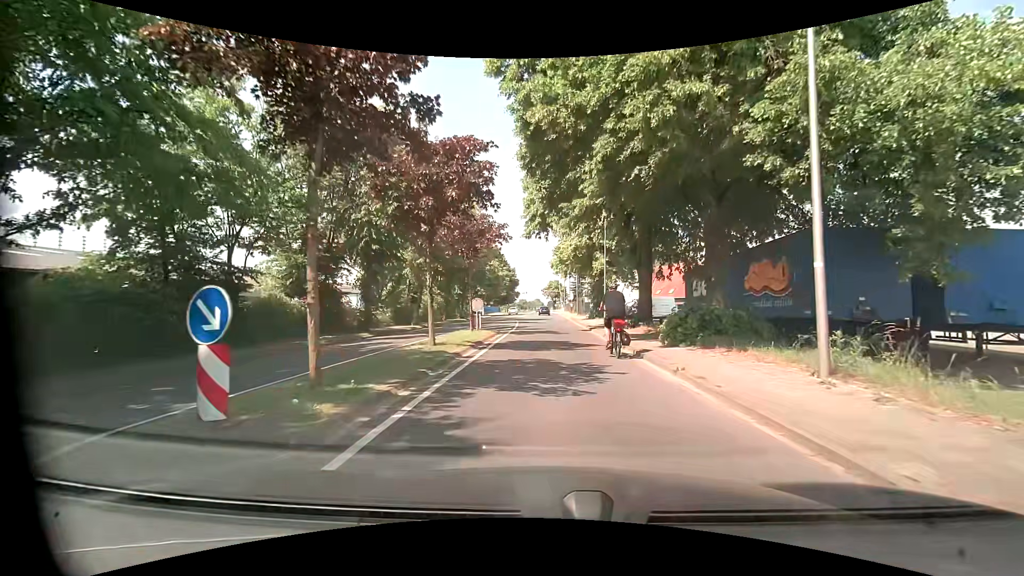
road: tertiary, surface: asphalt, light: Day
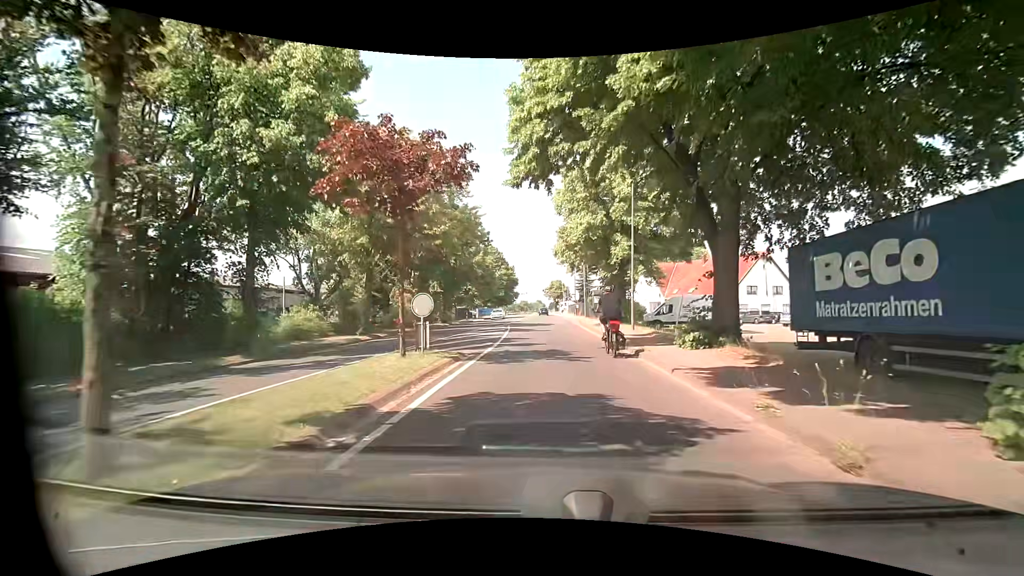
(0.0, +11.7) m; +1°
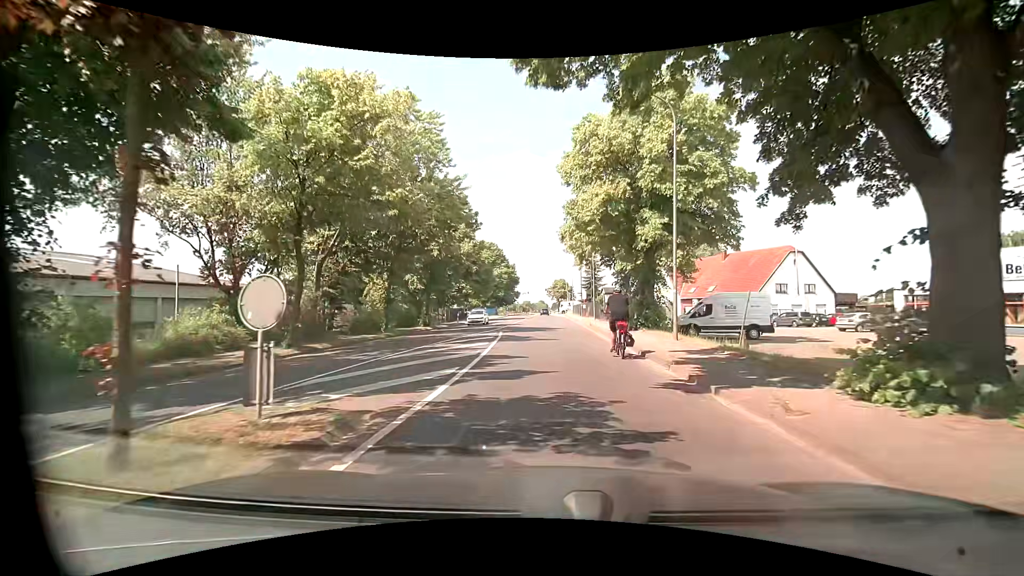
(-0.1, +8.3) m; -1°
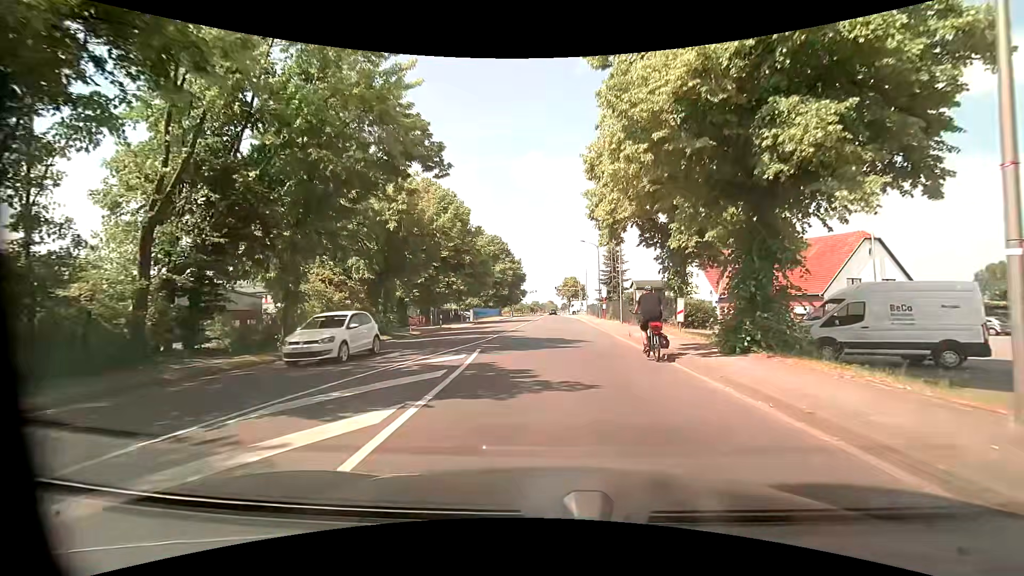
(-0.1, +13.0) m; -1°
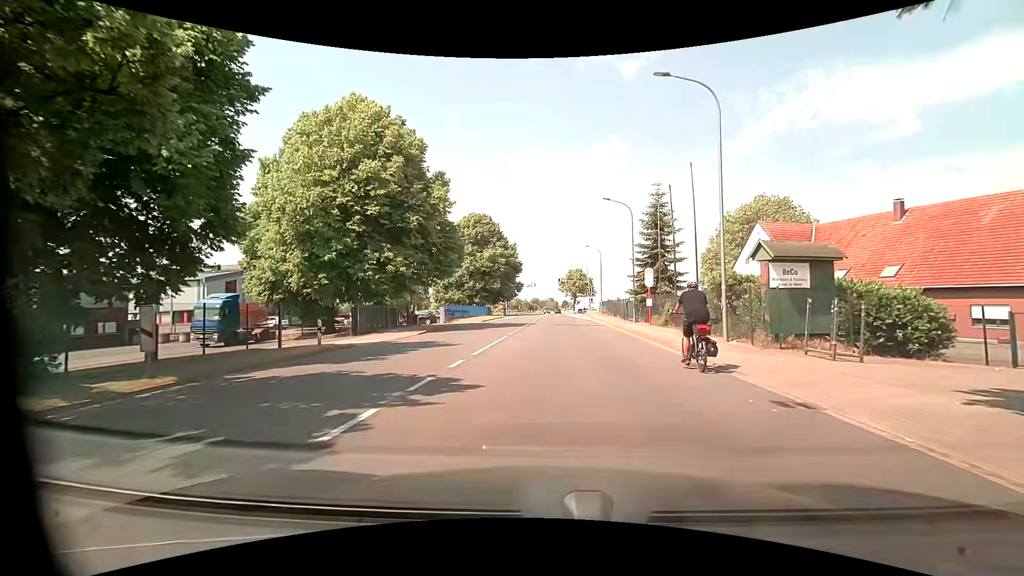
(-0.3, +22.4) m; -1°
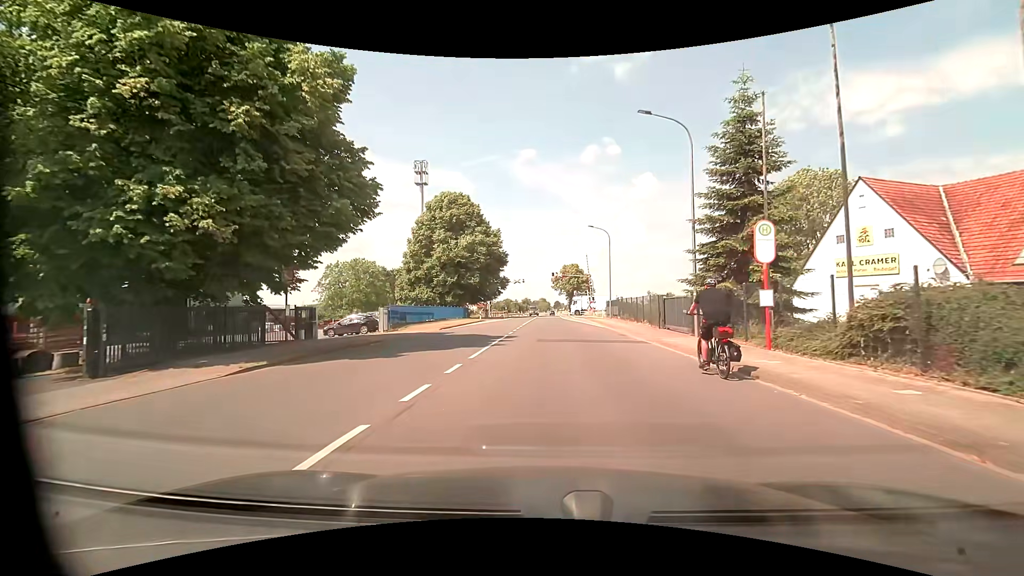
(+0.1, +17.3) m; +1°
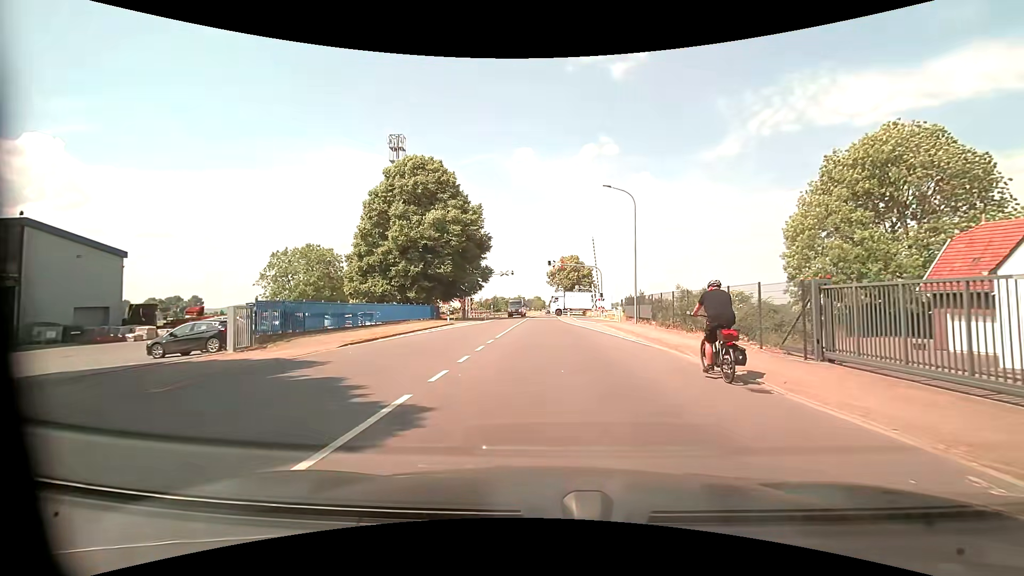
(+0.2, +16.8) m; +2°
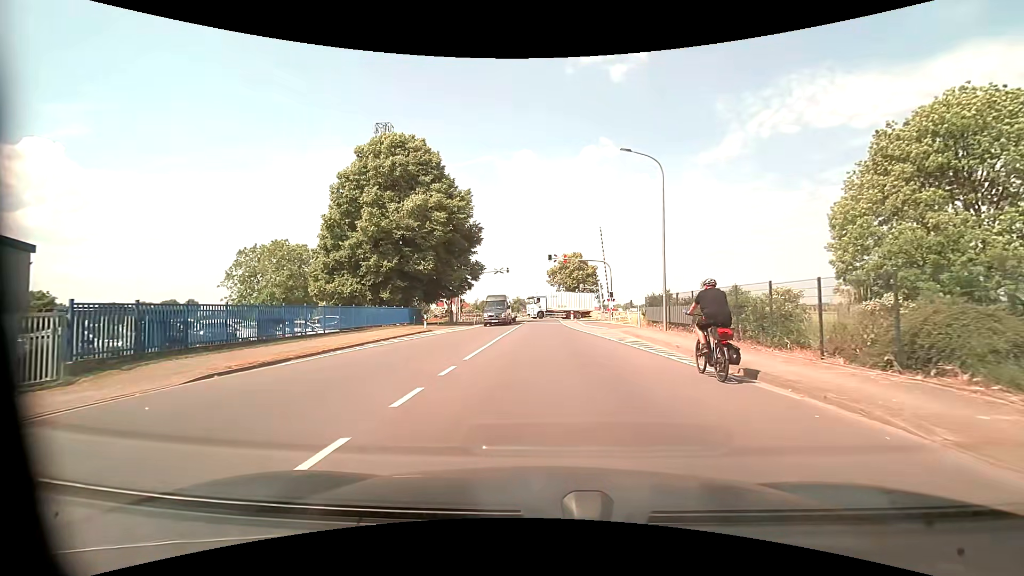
(-0.1, +8.3) m; -1°
(0, +10) (0, +20) (0, +30) (-1, +40) (-1, +50) (-1, +60) (-1, +70) (-1, +80) (-1, +90) (-1, +100) m
